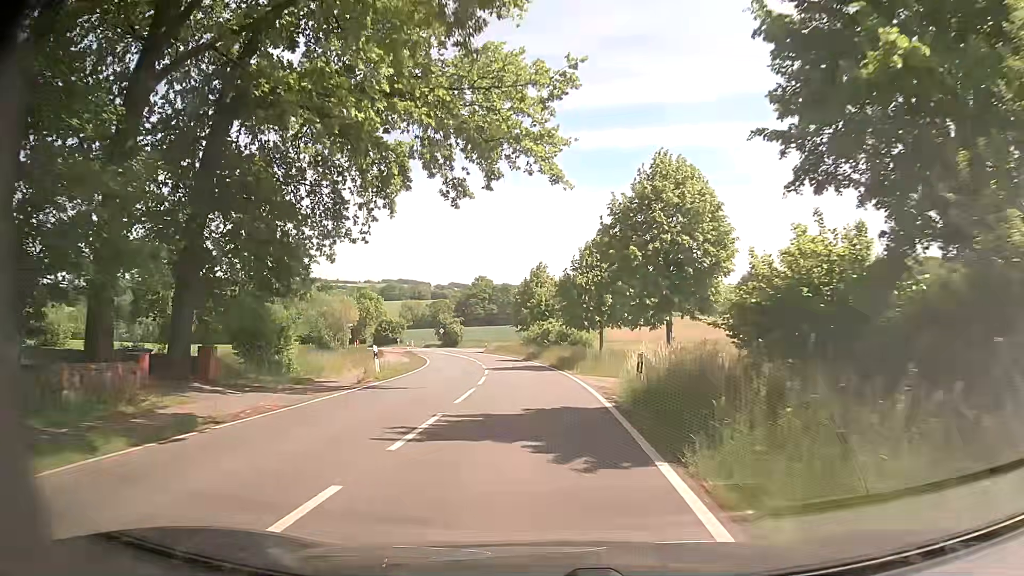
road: tertiary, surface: asphalt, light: Day
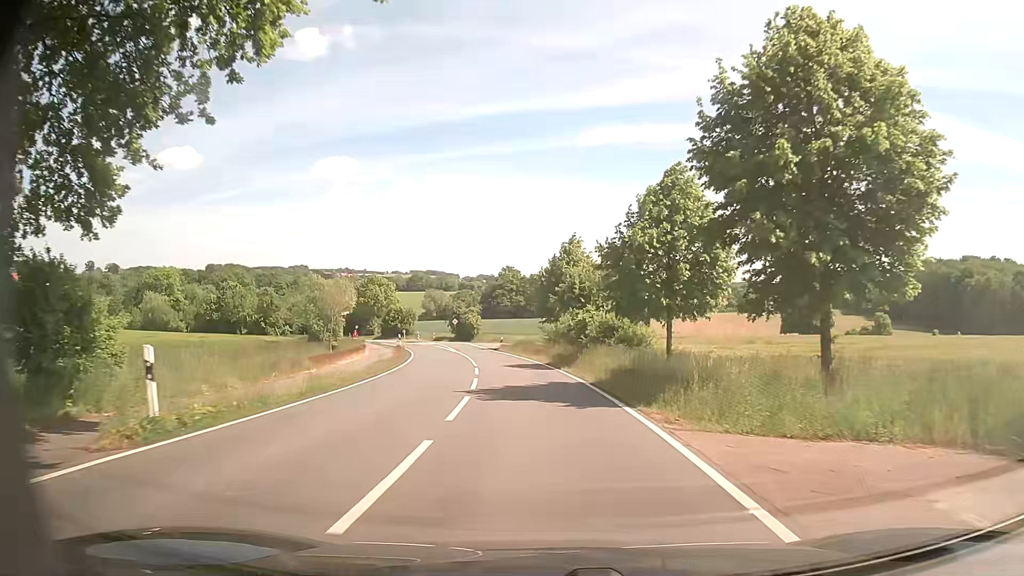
(-0.1, +15.7) m; -1°
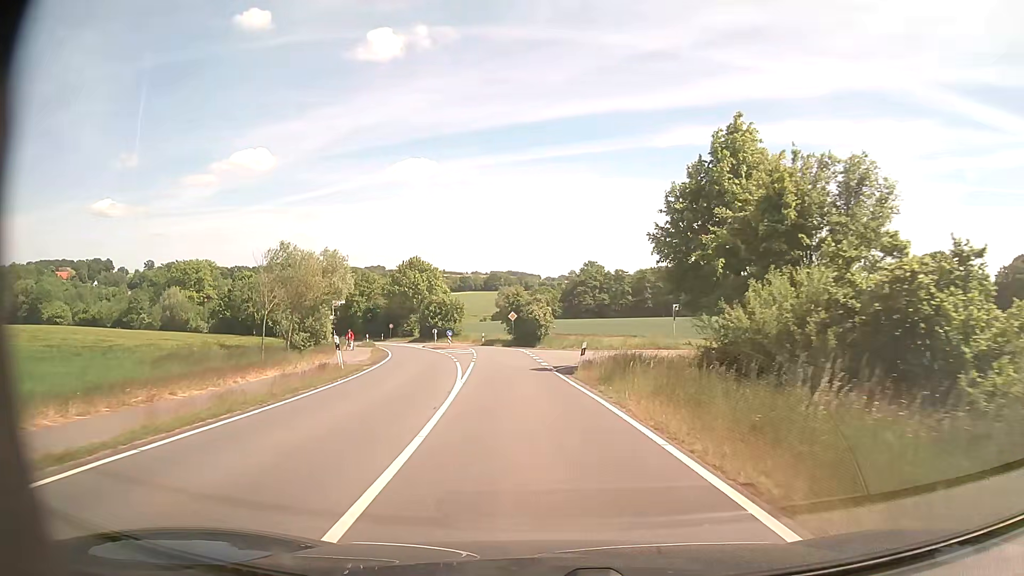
(-2.1, +31.0) m; -8°
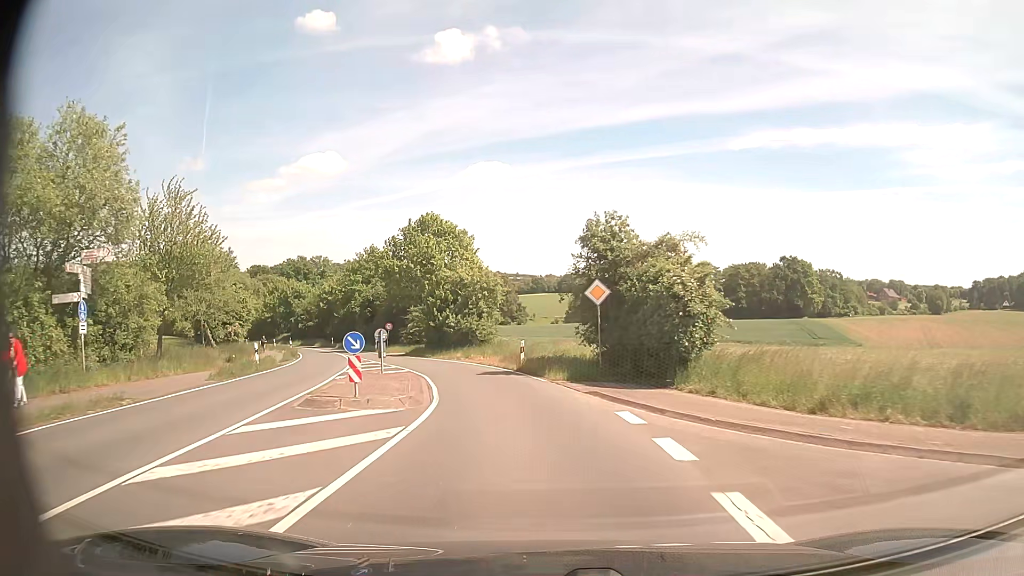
(-1.8, +38.5) m; -6°
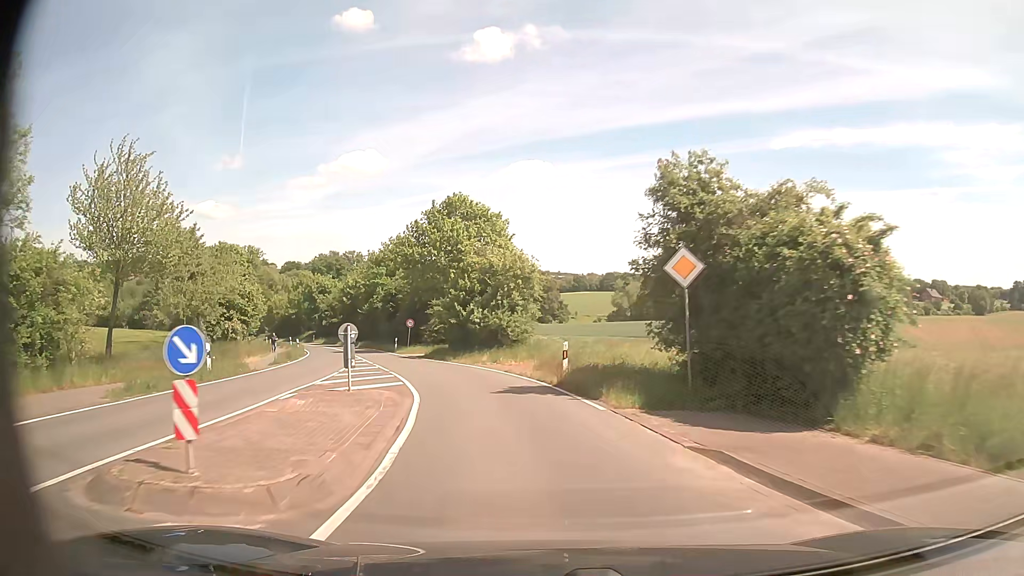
(-0.2, +7.7) m; -3°
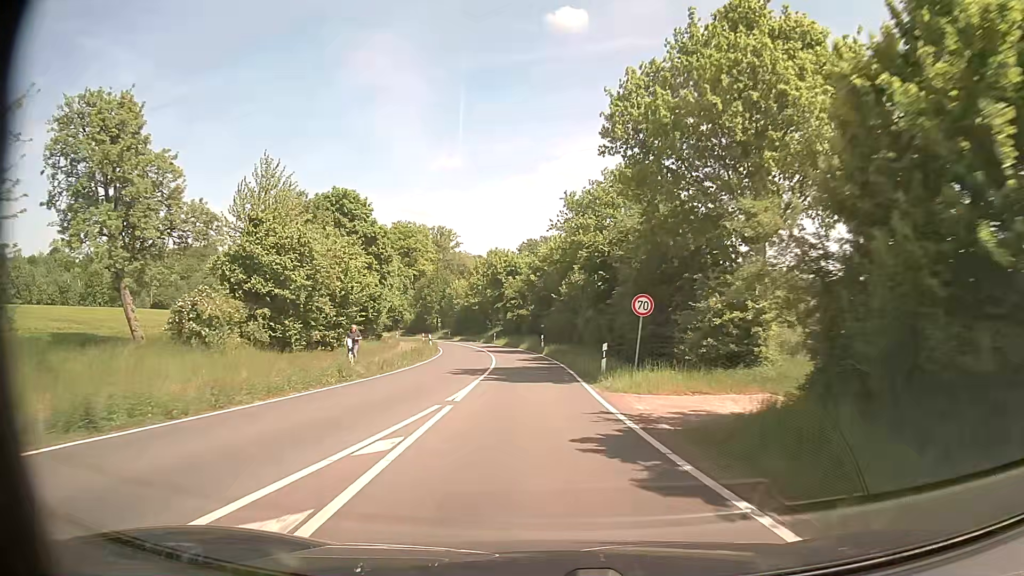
(-6.0, +31.2) m; -19°
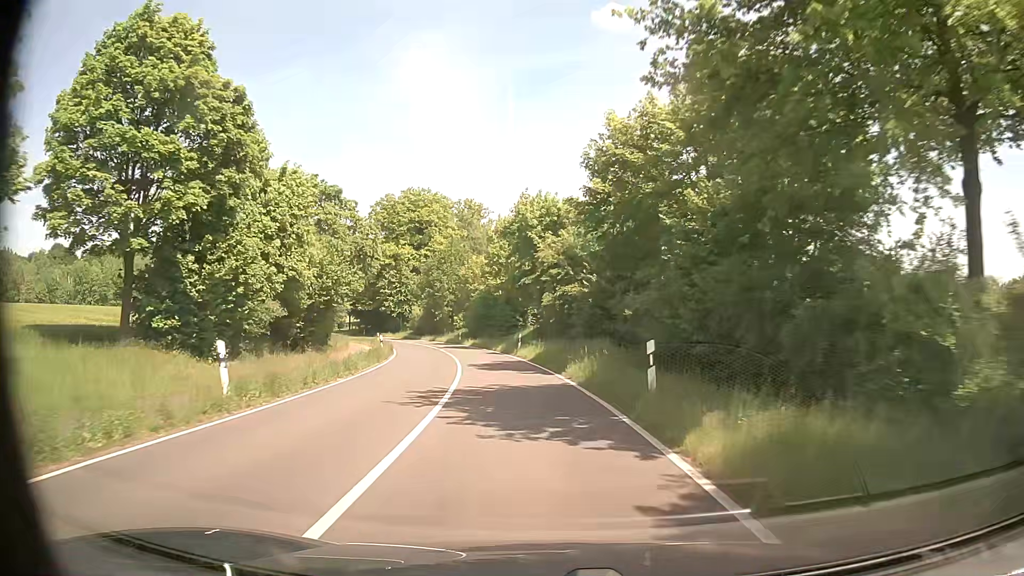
(-1.1, +34.1) m; -4°
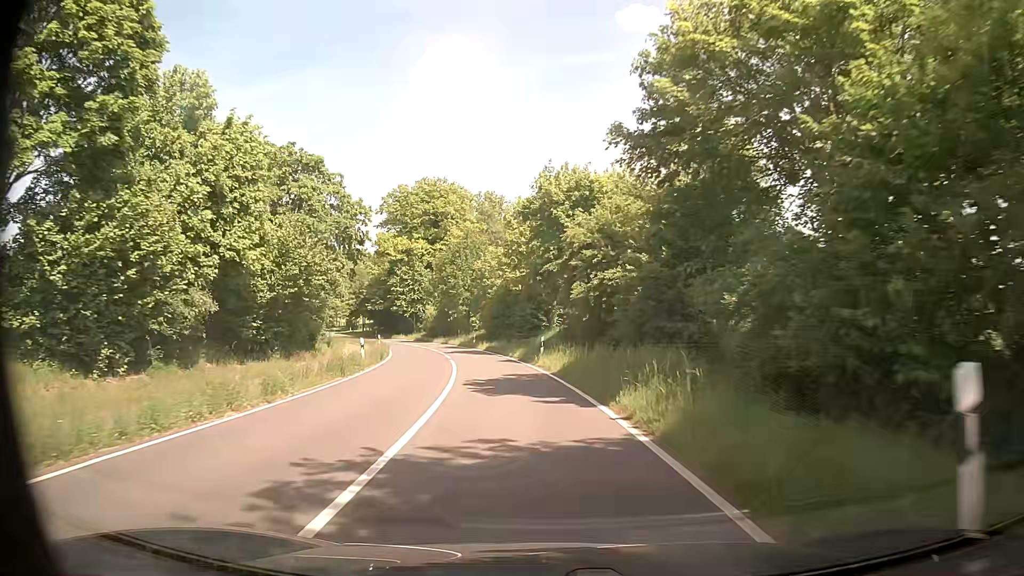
(-0.2, +8.5) m; -1°
